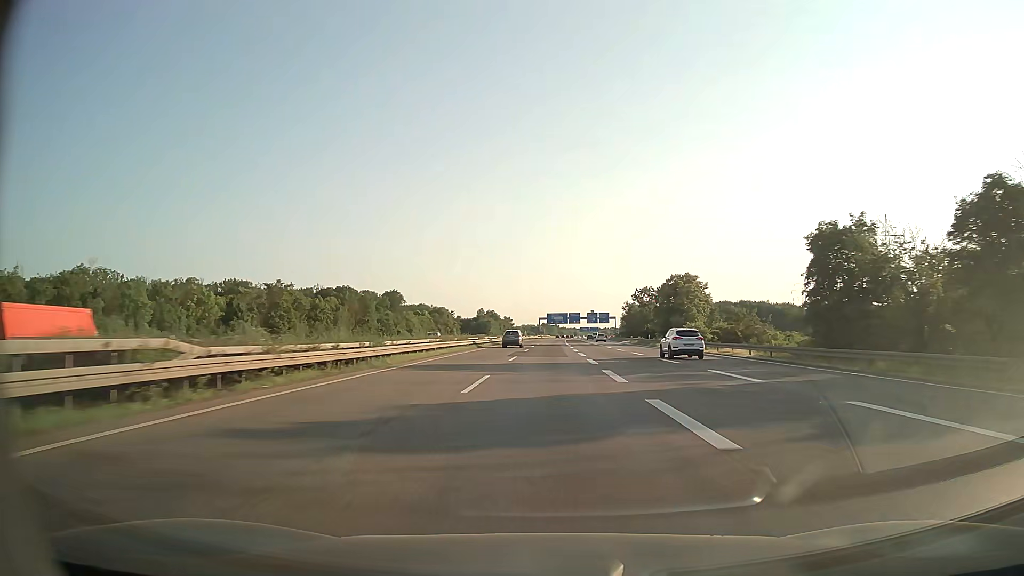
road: motorway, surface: paved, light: Day
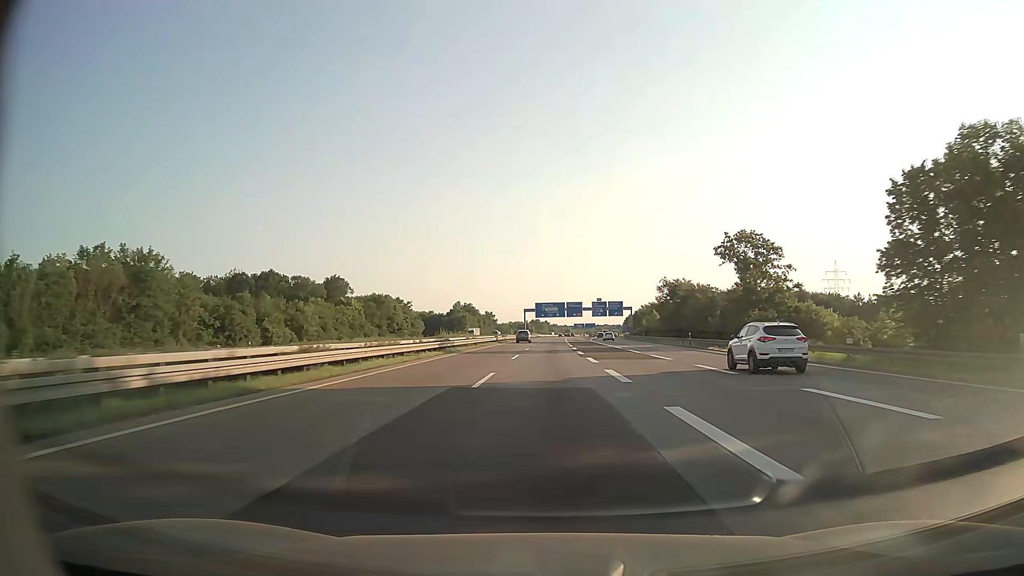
(+0.5, +69.7) m; +1°
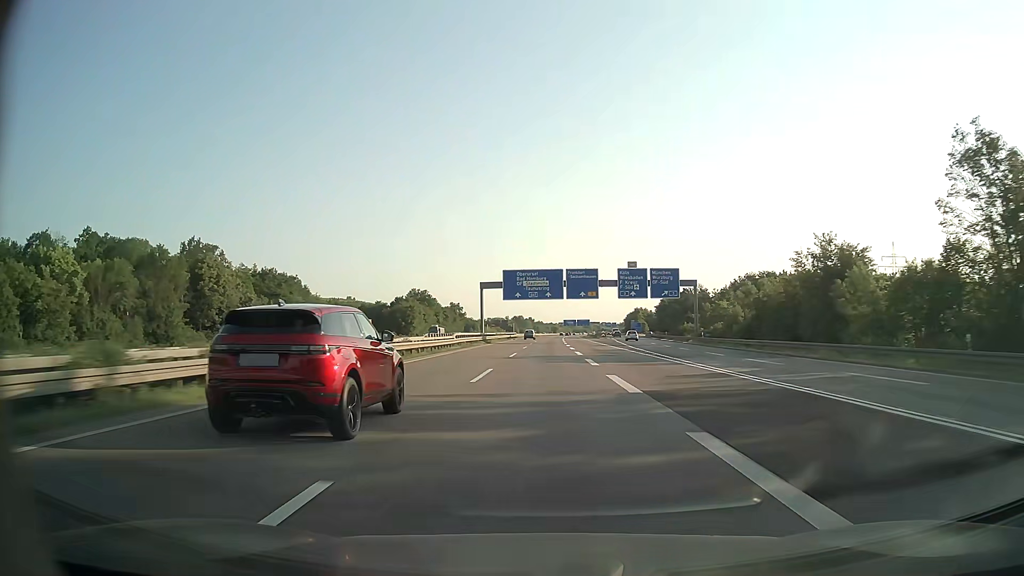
(+1.1, +87.3) m; +1°
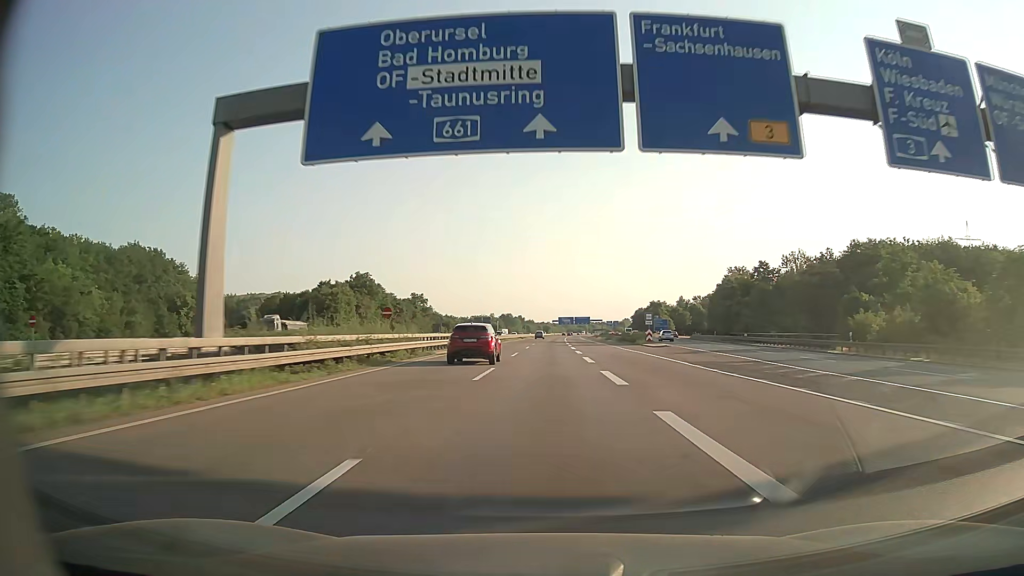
(+0.4, +69.9) m; +1°
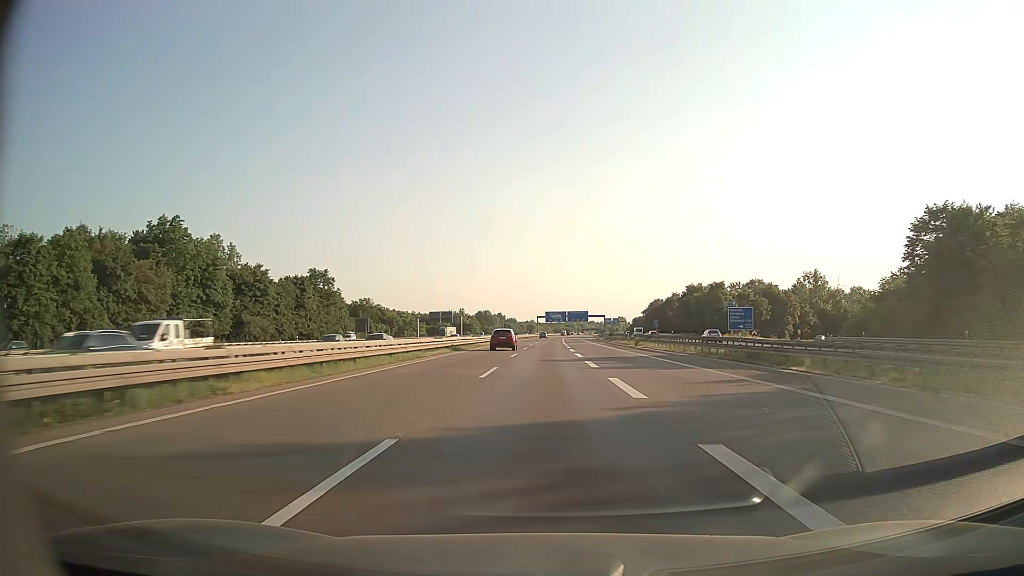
(+0.9, +87.3) m; +1°
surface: asphalt
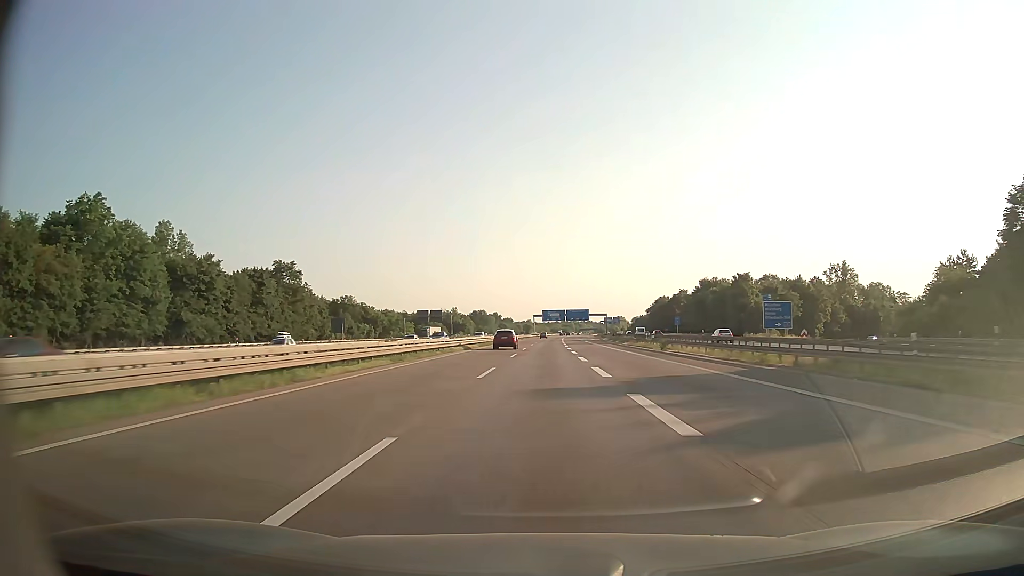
(+0.1, +17.5) m; 0°
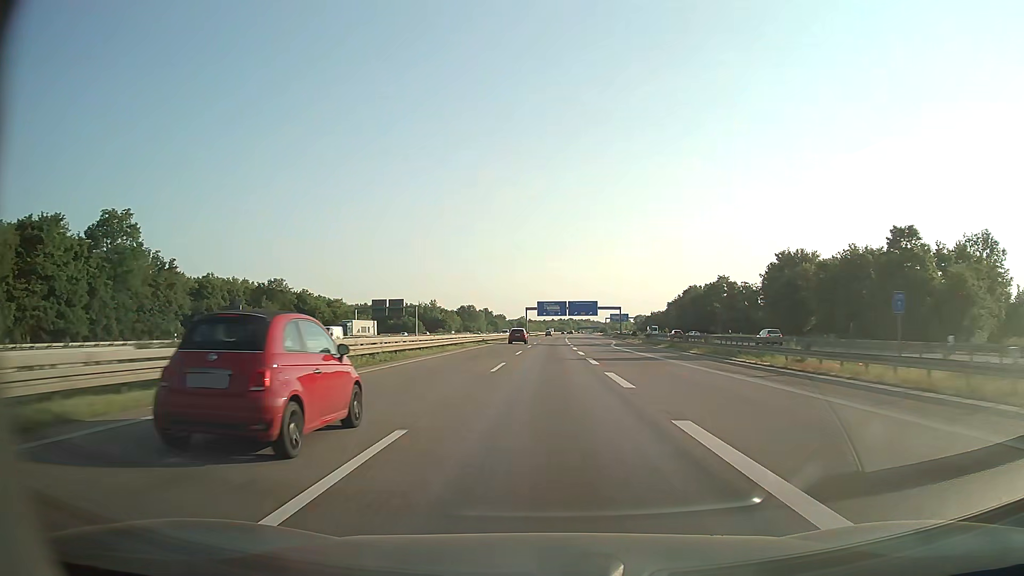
(0.0, +52.4) m; 0°
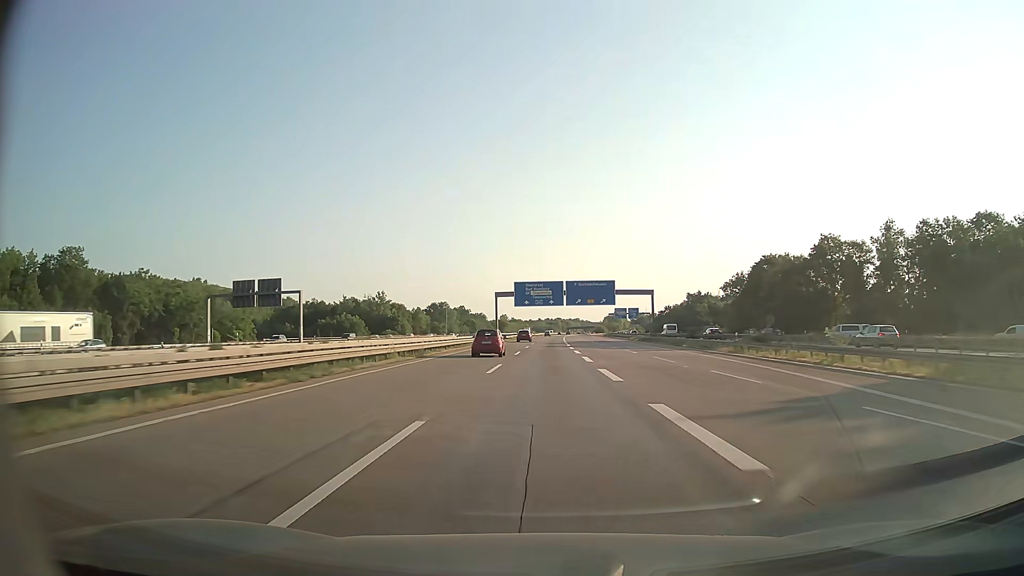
(+0.8, +69.8) m; +1°
(0, +10) (0, +20) (0, +30) (0, +40) (0, +50) (0, +60) (0, +70) (+1, +80) (+1, +90) (+1, +100) m
